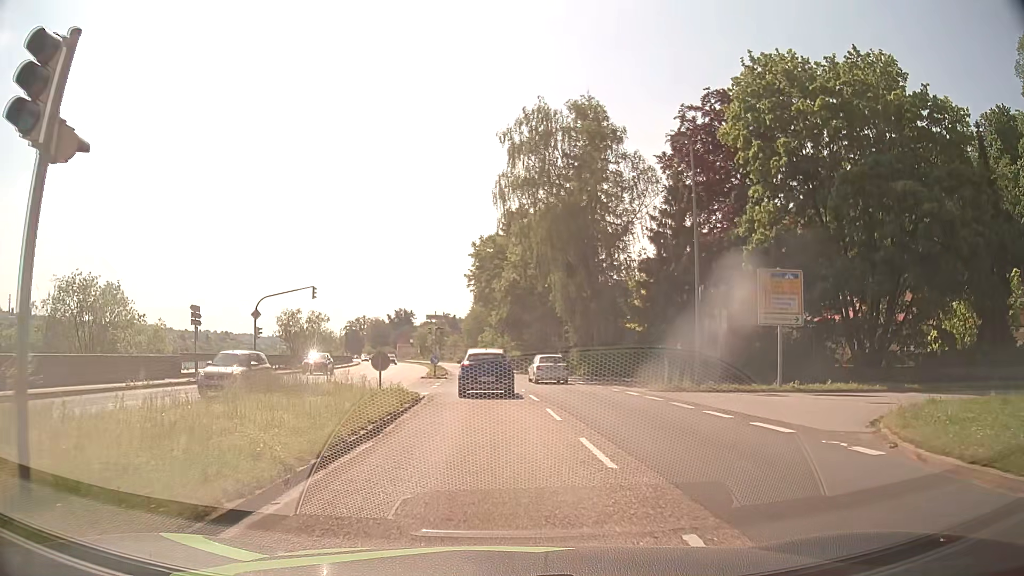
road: primary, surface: asphalt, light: Day
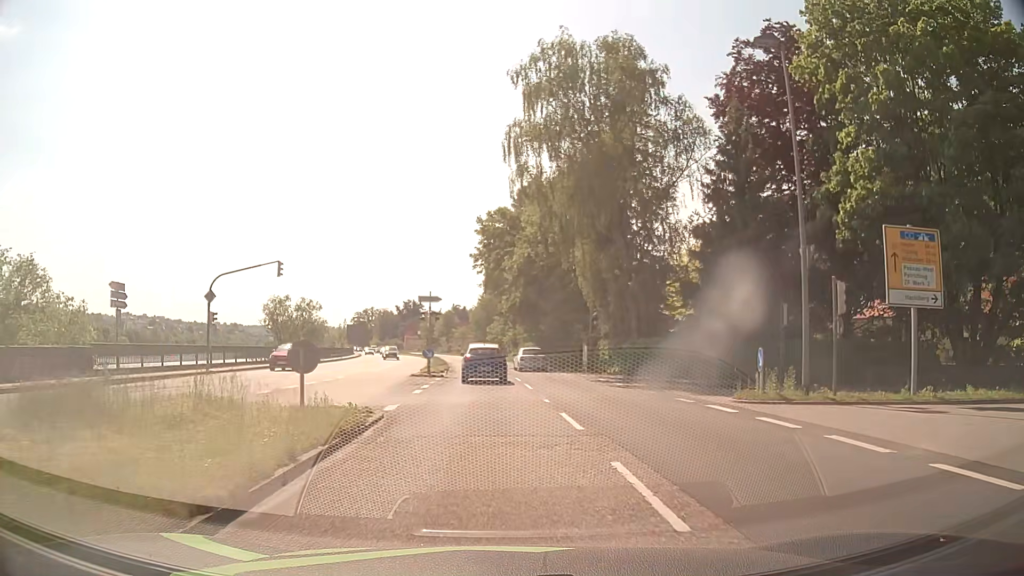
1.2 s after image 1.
(0.0, +9.4) m; -1°
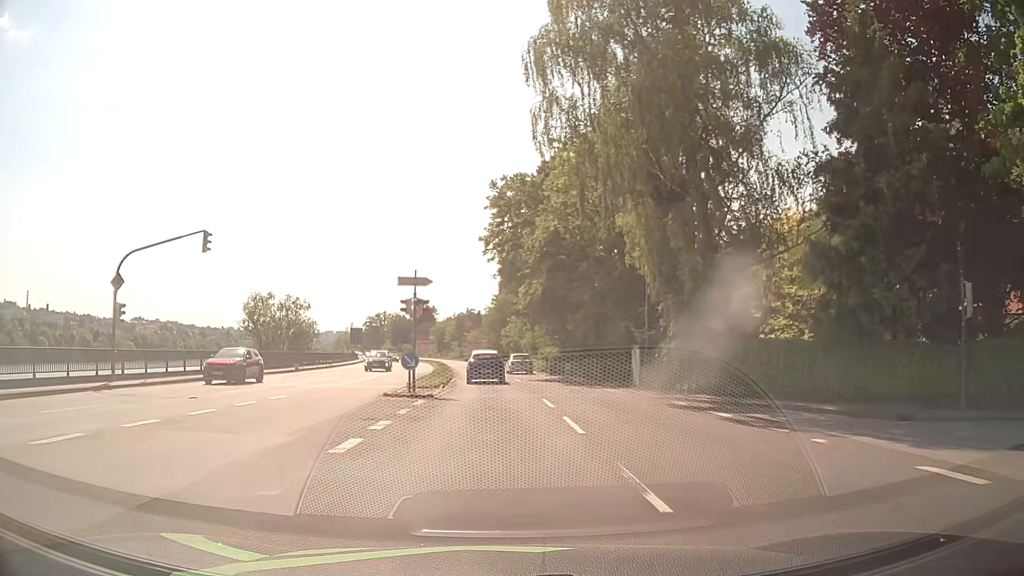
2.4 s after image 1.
(-0.1, +11.4) m; -1°
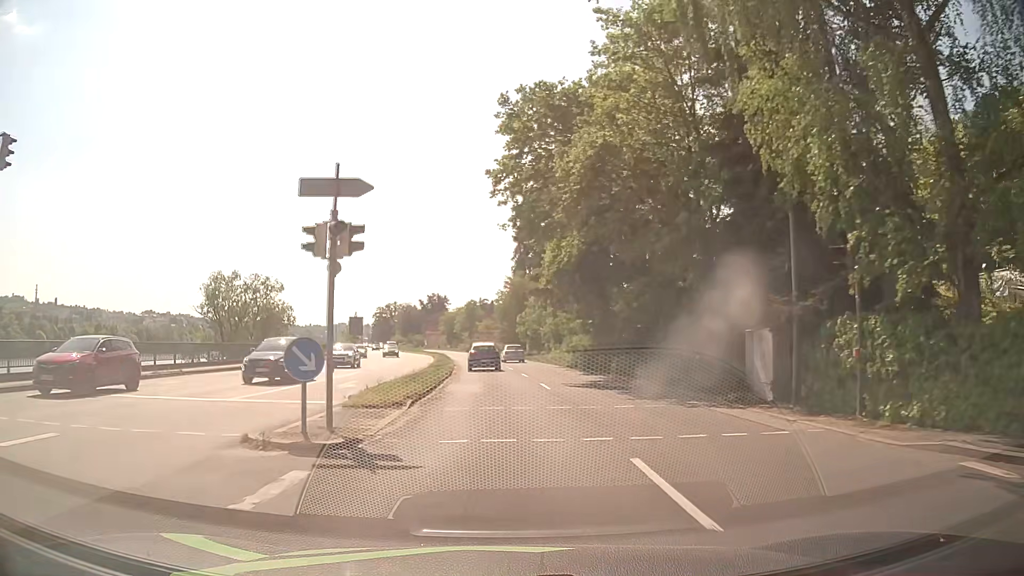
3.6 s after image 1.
(-0.2, +13.1) m; -1°
